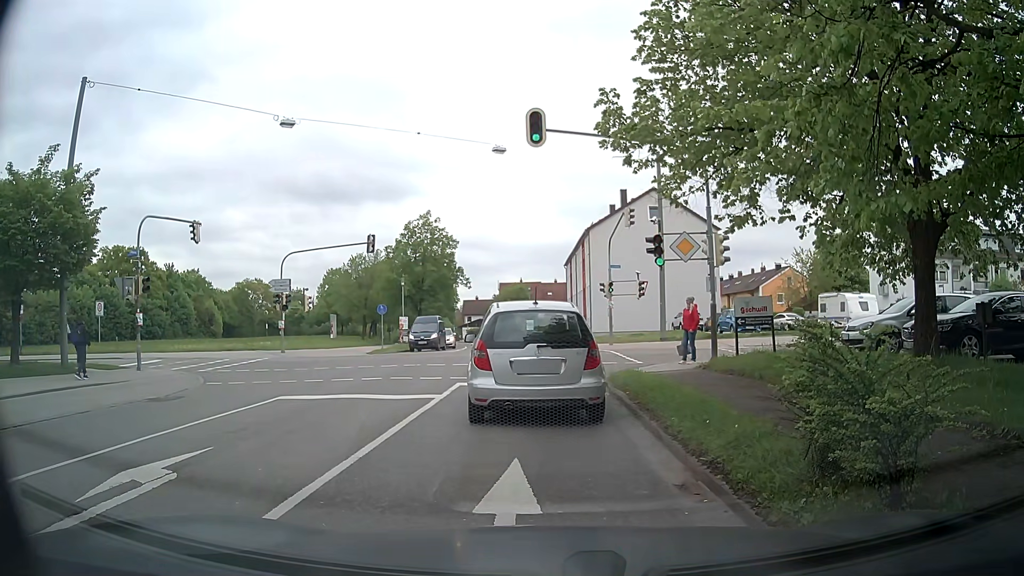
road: tertiary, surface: asphalt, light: Day
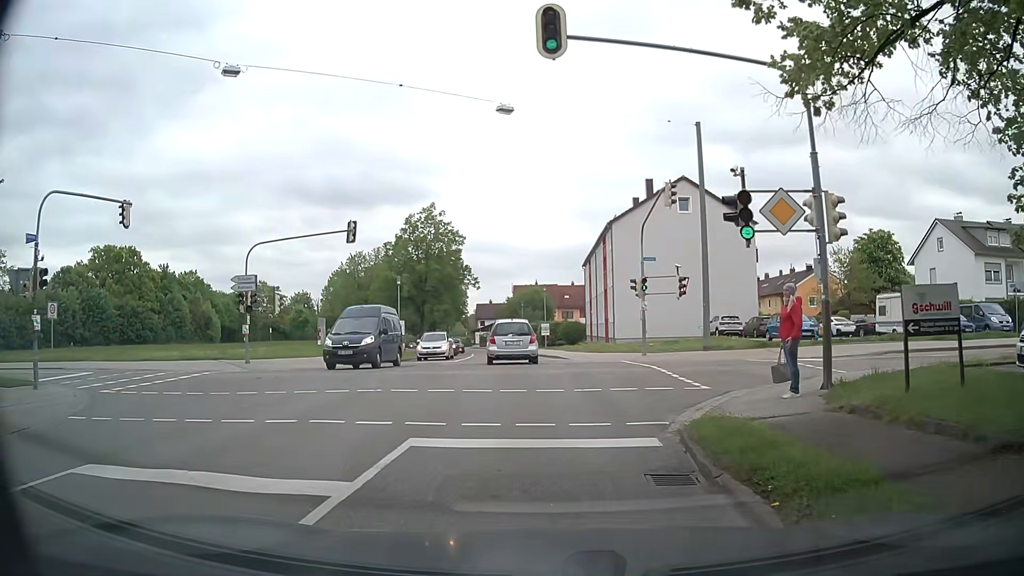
(-0.1, +7.0) m; -2°
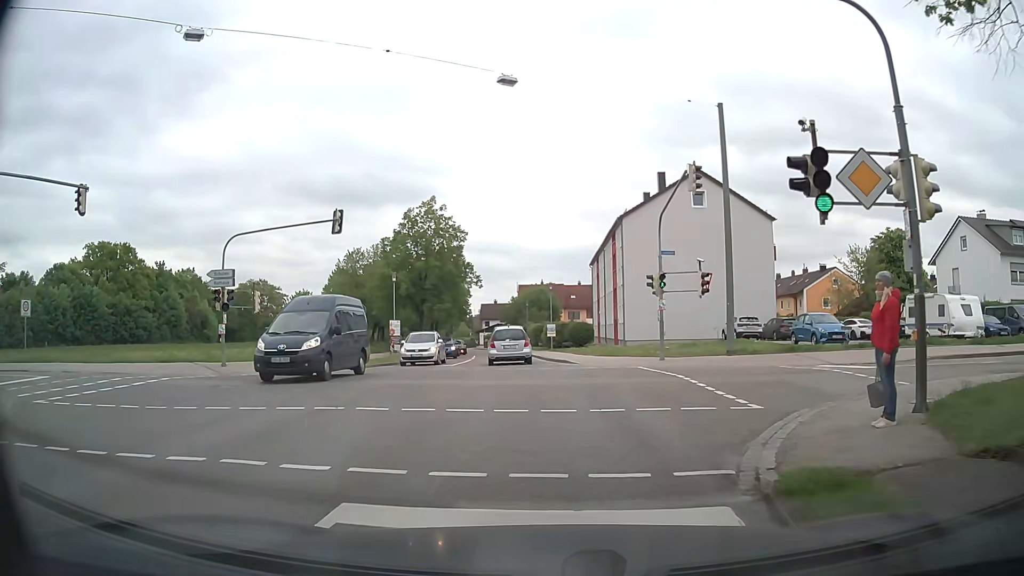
(0.0, +3.1) m; -1°
(0, +10) (0, +20) (-1, +30) (-2, +40) (-3, +50) (-4, +60) (-5, +70) (-6, +80) (-7, +90) (-8, +100) m
